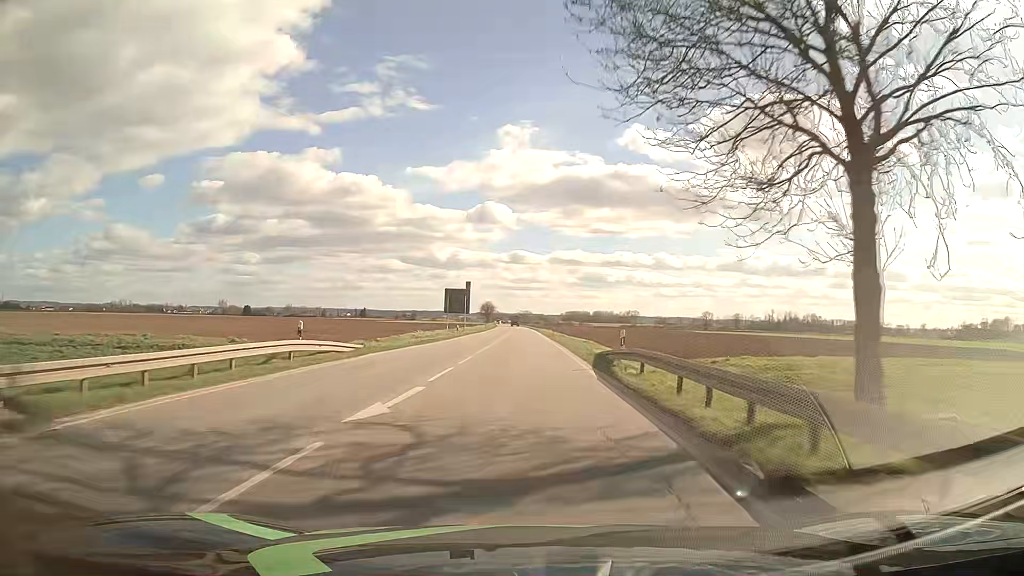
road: primary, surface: asphalt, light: Day
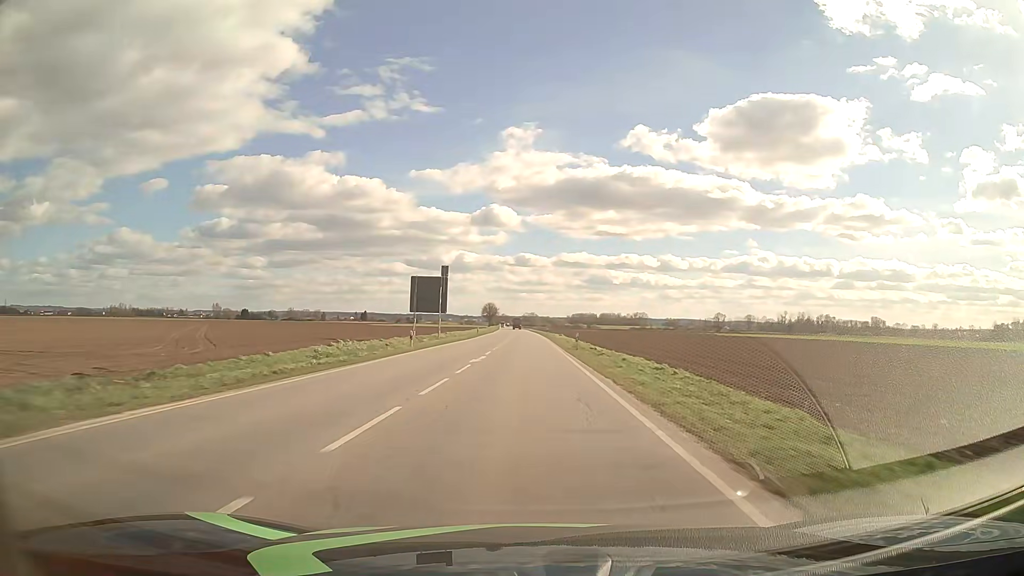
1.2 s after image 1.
(-0.2, +26.5) m; -1°
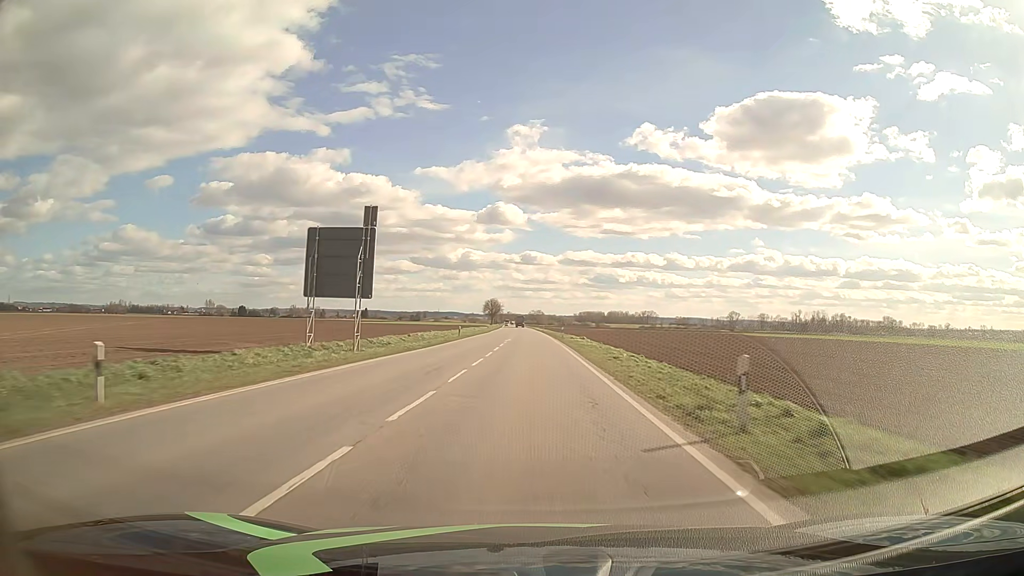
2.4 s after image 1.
(-0.2, +28.1) m; -1°
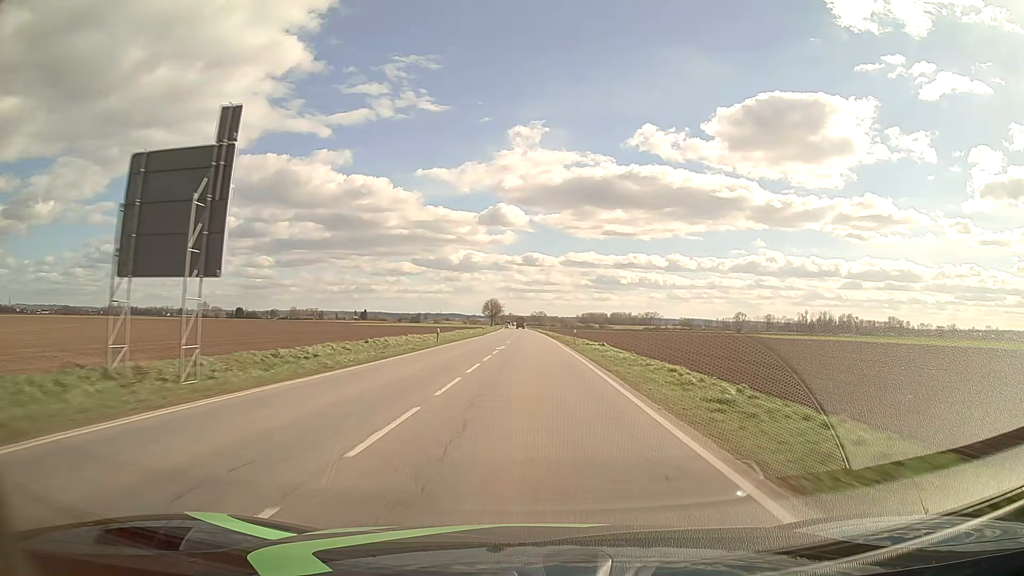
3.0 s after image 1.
(0.0, +14.5) m; 0°
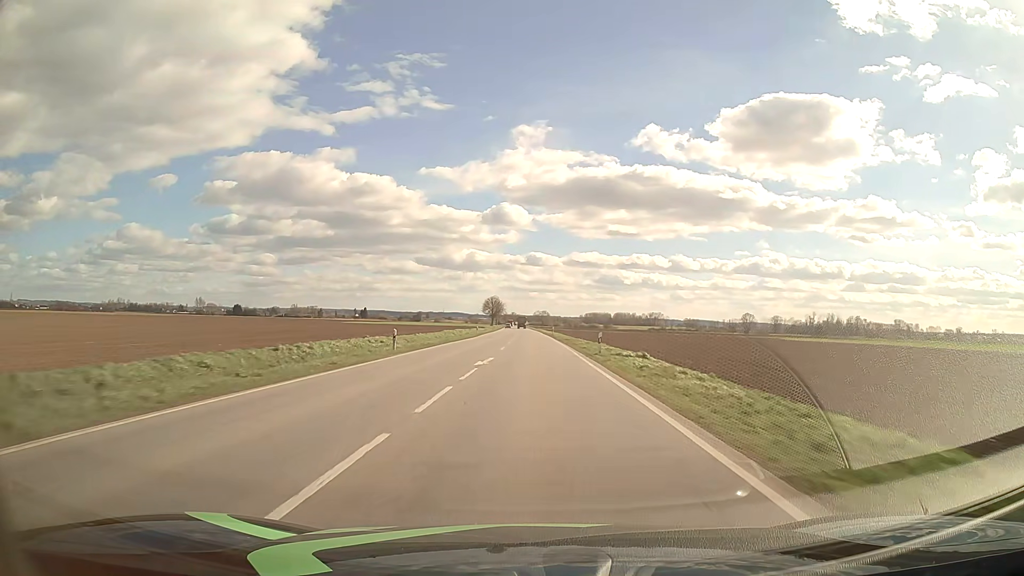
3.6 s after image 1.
(0.0, +14.8) m; 0°
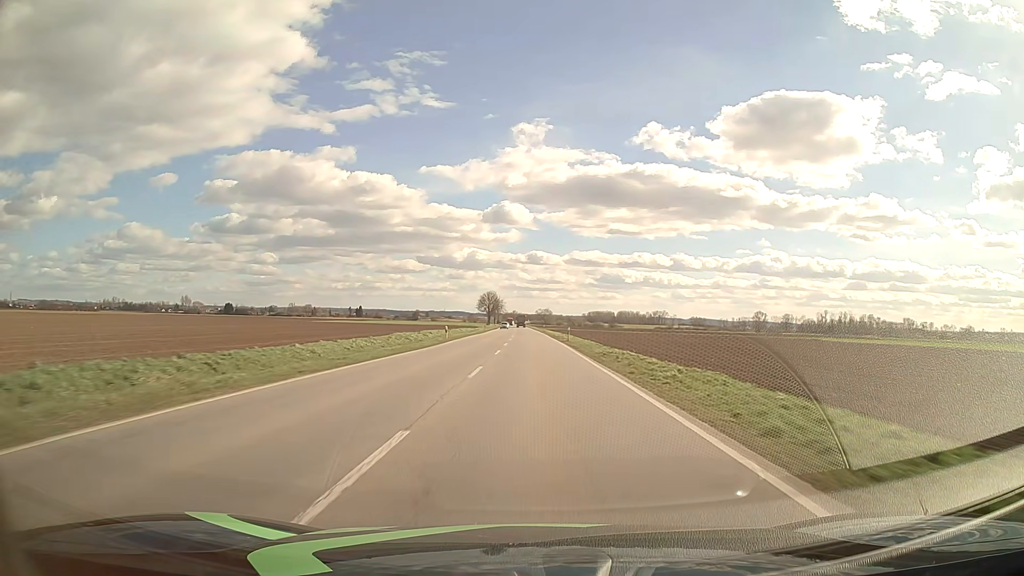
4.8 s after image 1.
(-0.1, +30.1) m; 0°
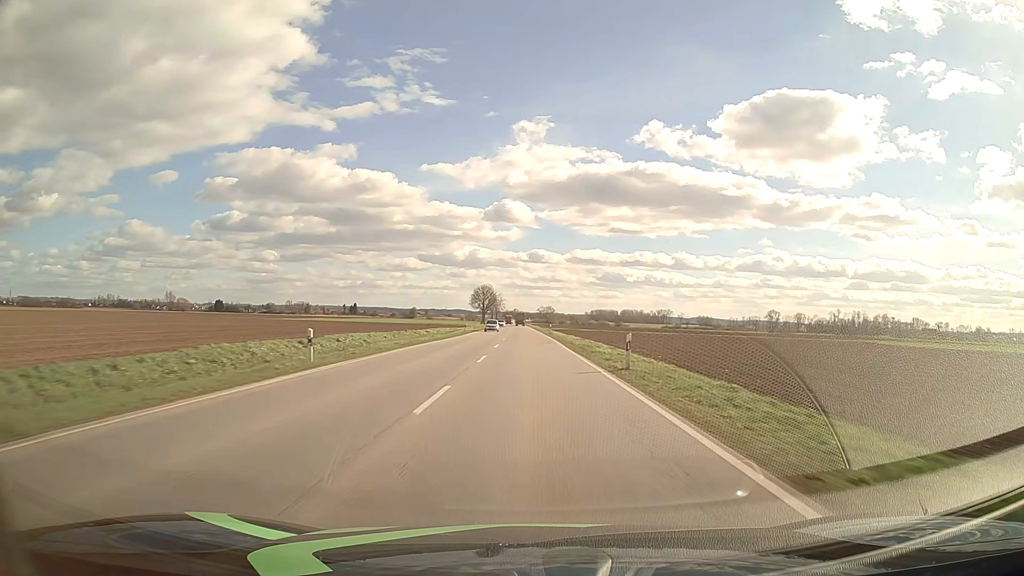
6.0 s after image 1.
(+0.1, +30.6) m; 0°
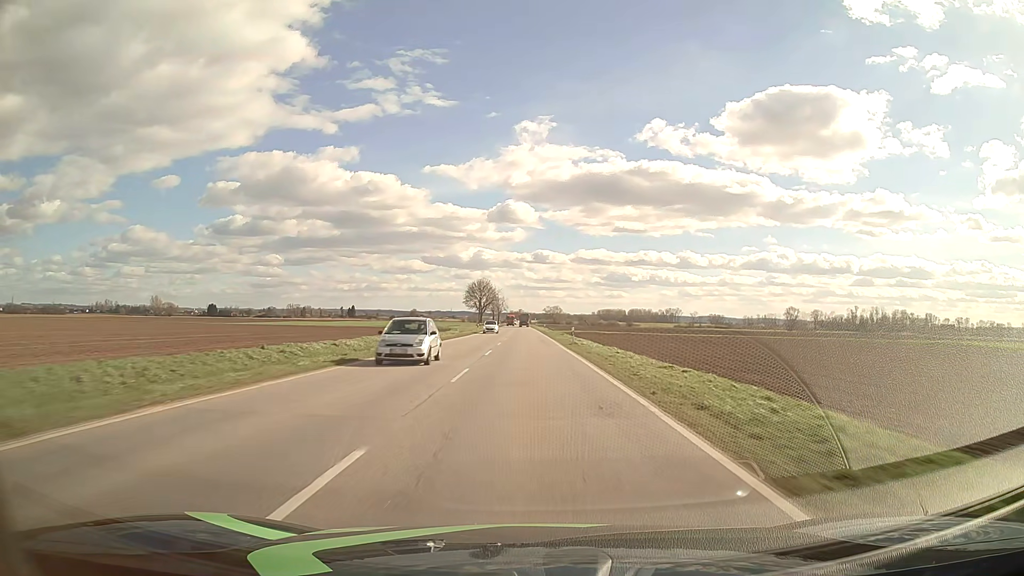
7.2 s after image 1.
(-0.1, +30.9) m; 0°
(0, +10) (0, +20) (0, +30) (0, +40) (0, +50) (-1, +60) (-1, +70) (-1, +80) (-1, +90) (-1, +100) m
